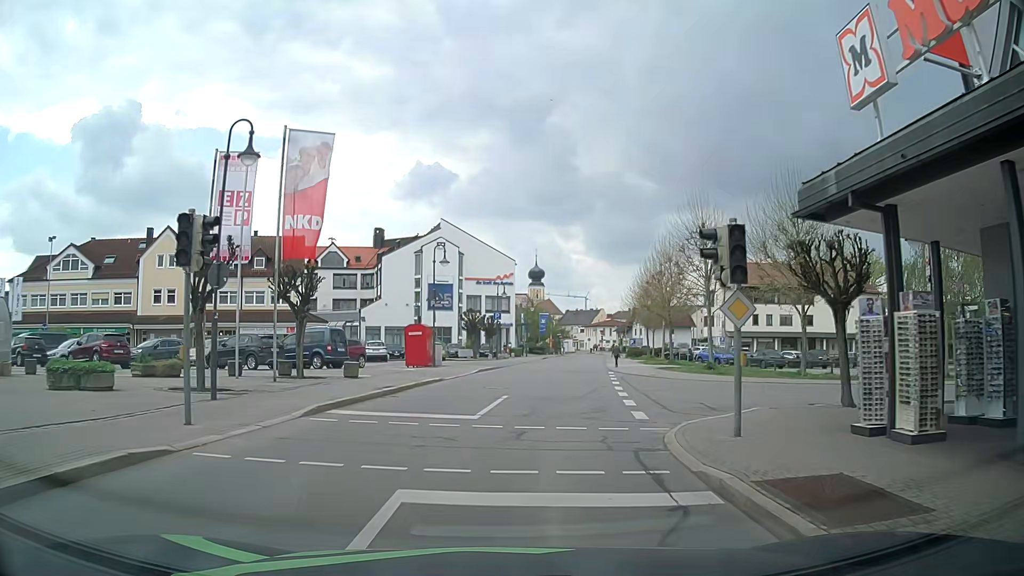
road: residential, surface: asphalt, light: Day
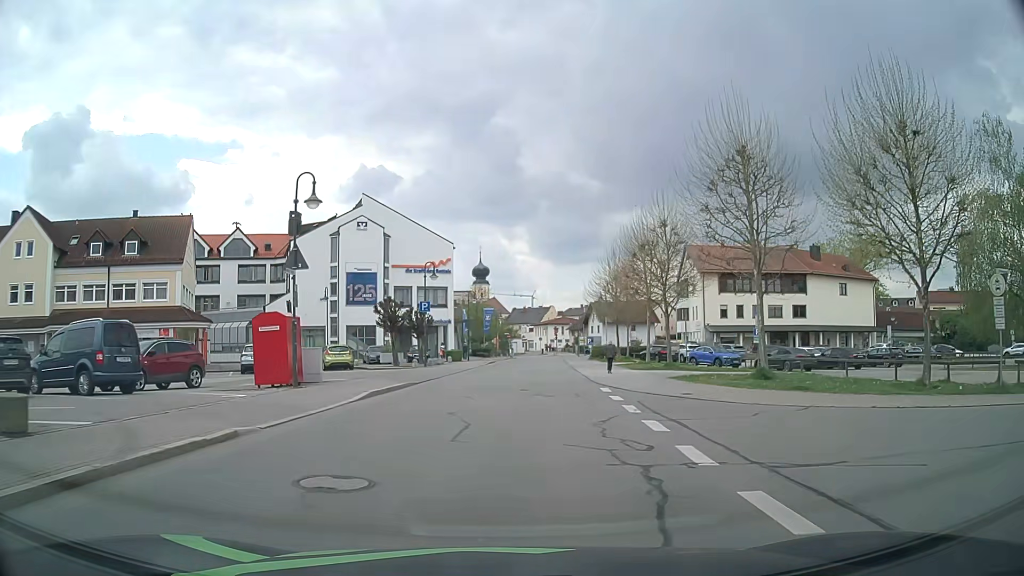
(+0.6, +14.6) m; +5°
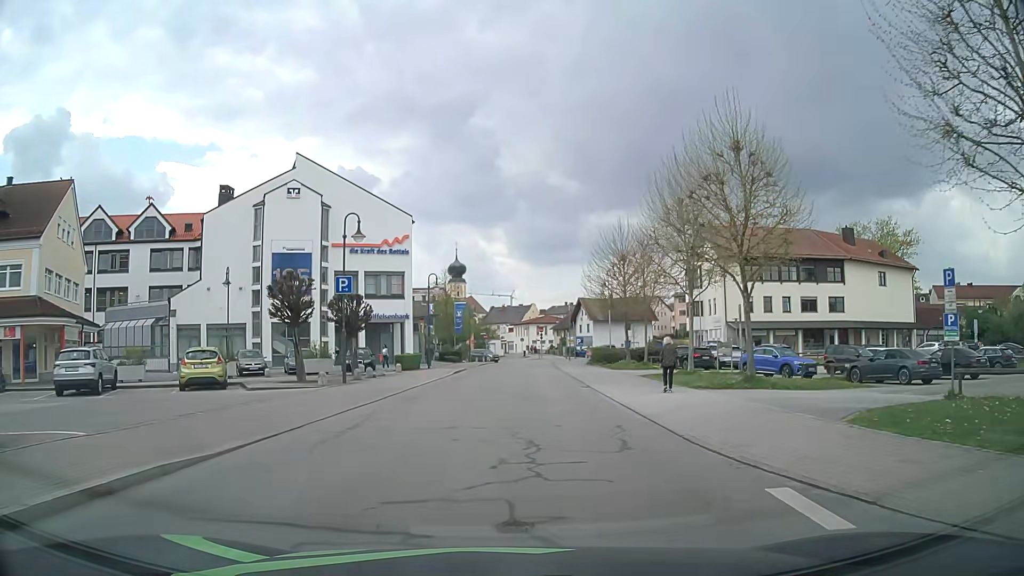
(+0.2, +15.1) m; +2°
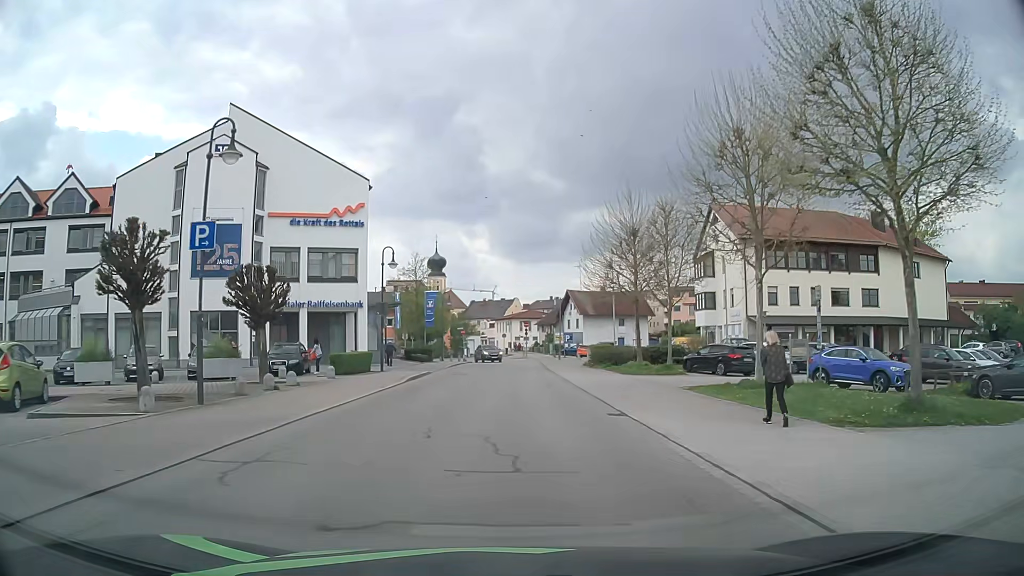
(+0.1, +10.4) m; +1°
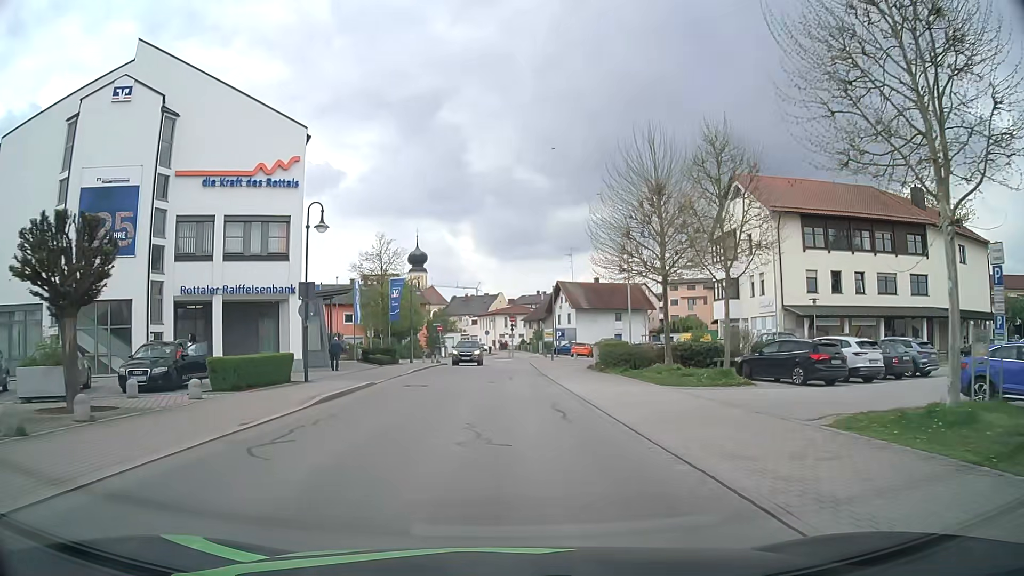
(+0.2, +10.2) m; +2°
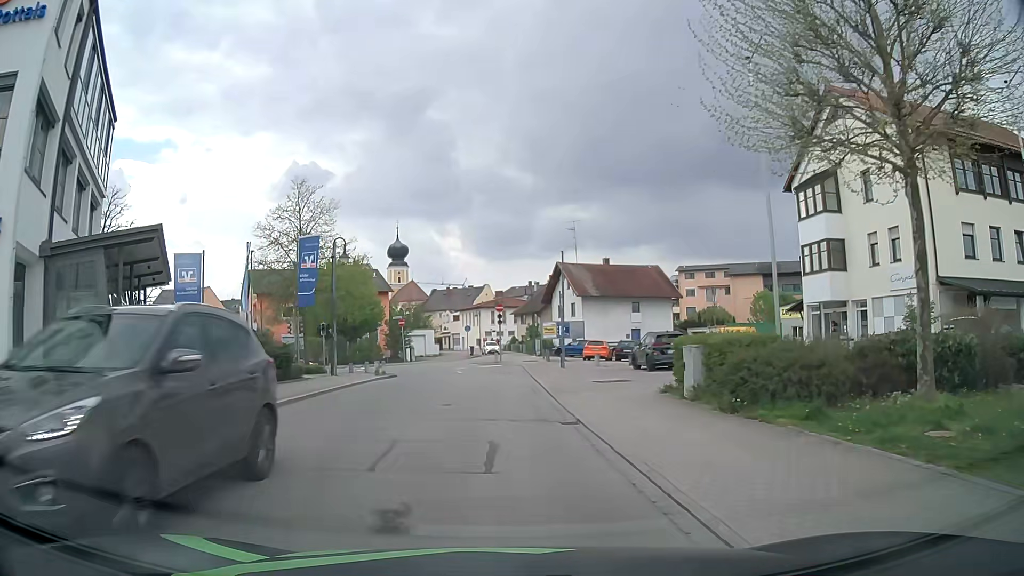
(+0.1, +18.8) m; +1°
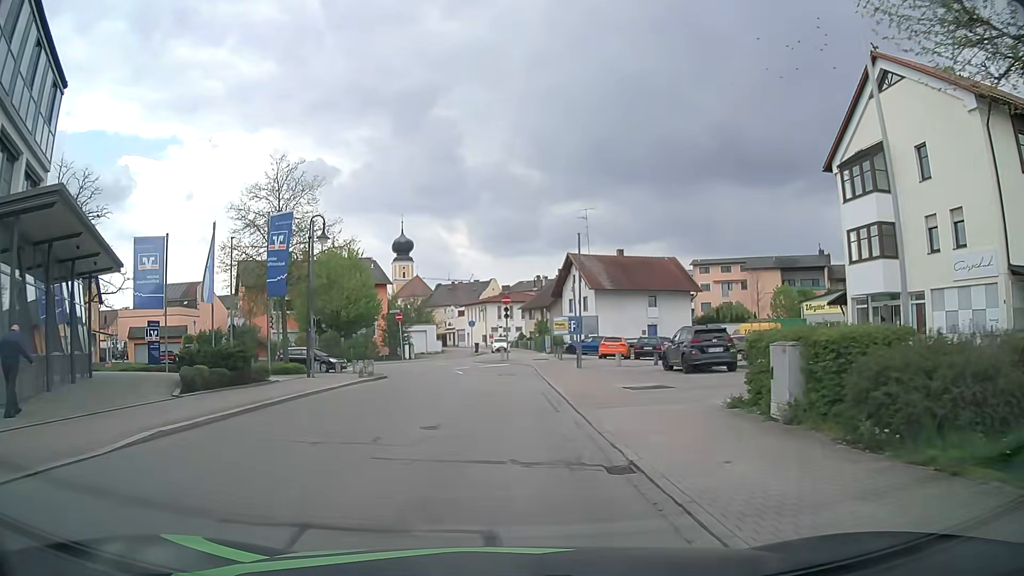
(0.0, +4.5) m; -1°
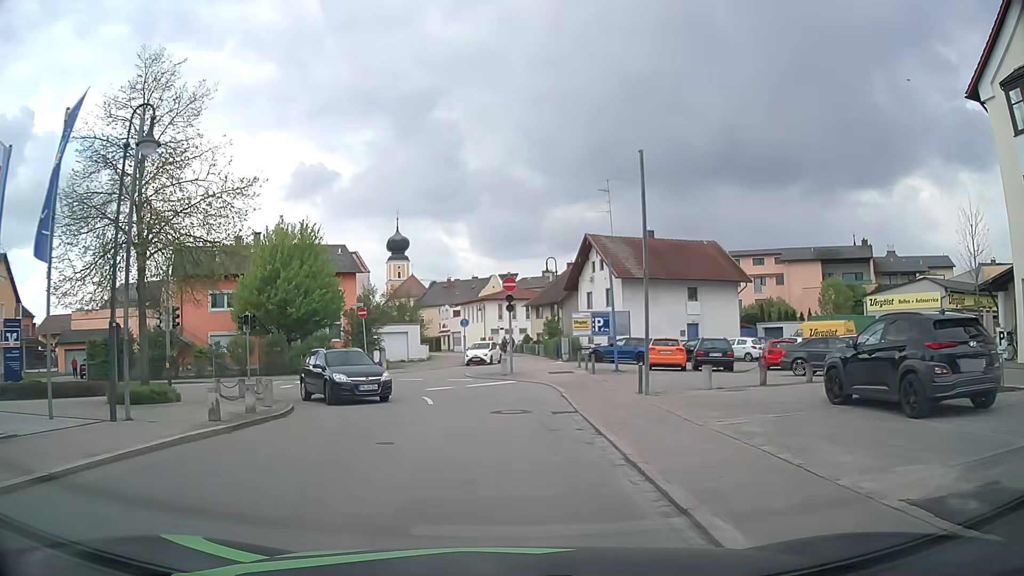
(+0.1, +13.2) m; +1°
(0, +10) (-1, +20) (-6, +28) (-15, +31) (-25, +28) (-34, +23) (-43, +19) (-52, +14) (-61, +10) (-70, +5) m
